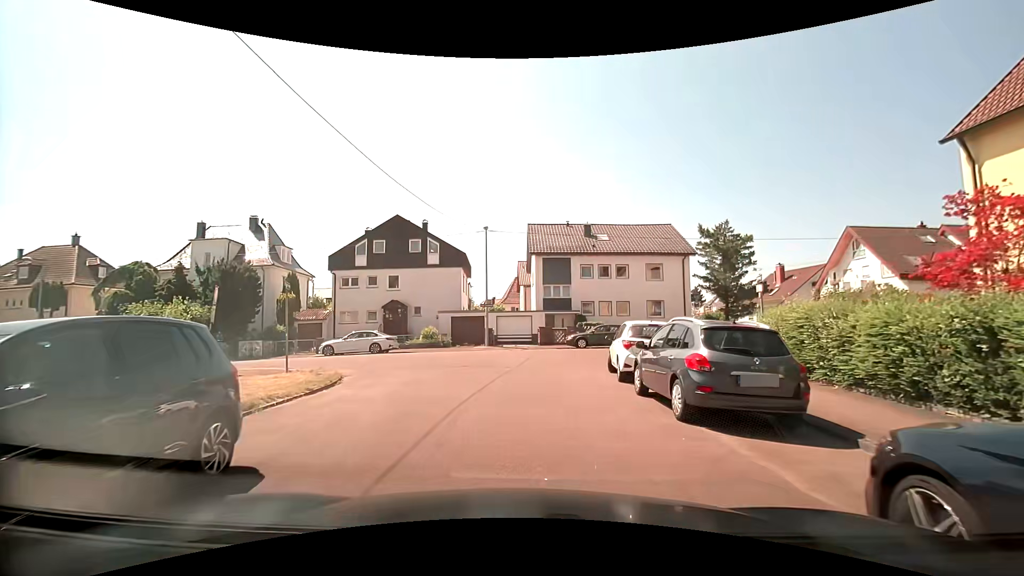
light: Day
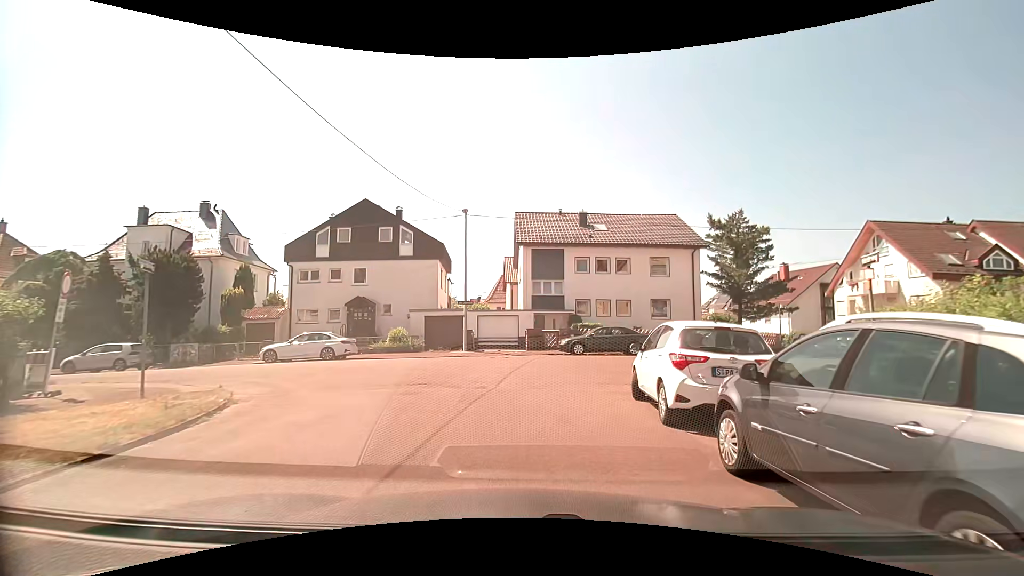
(0.0, +5.0) m; +1°
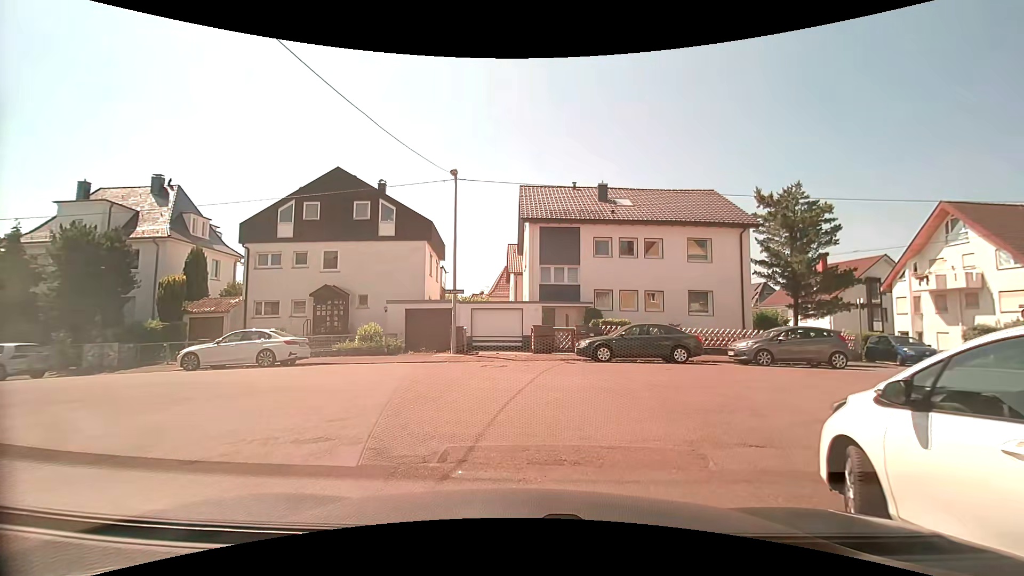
(0.0, +6.2) m; -1°
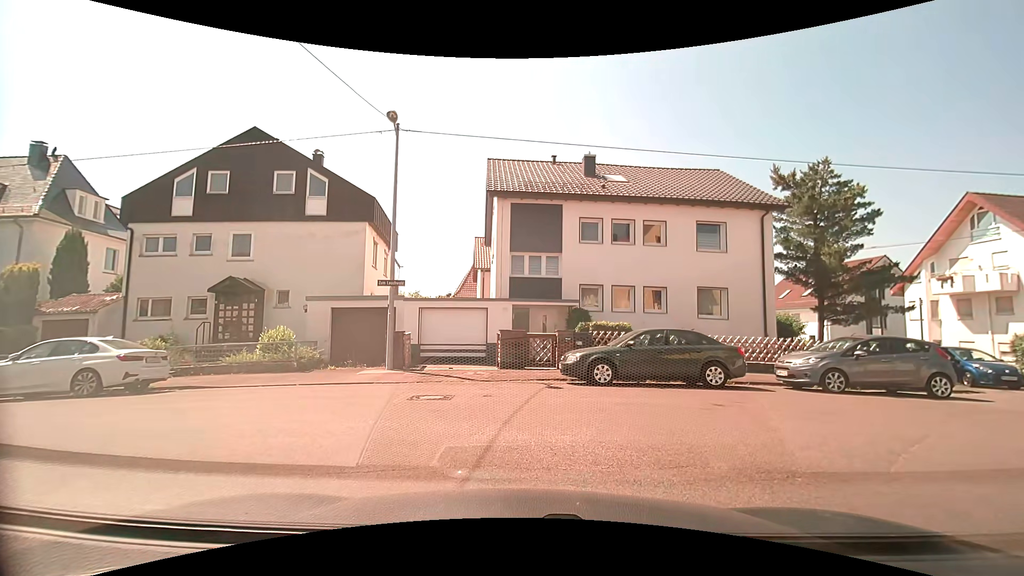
(+0.2, +5.8) m; +6°
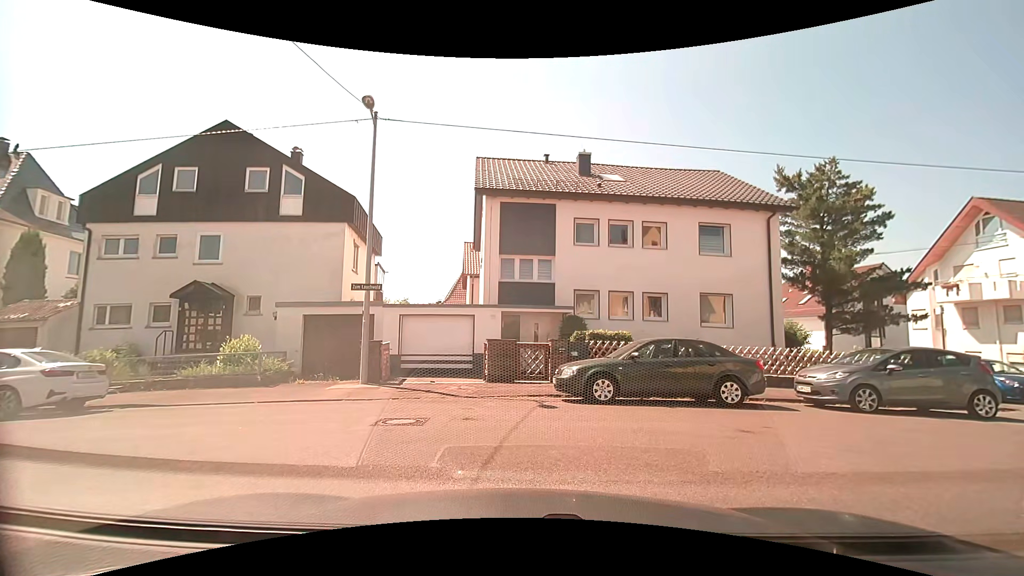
(0.0, +1.5) m; -1°
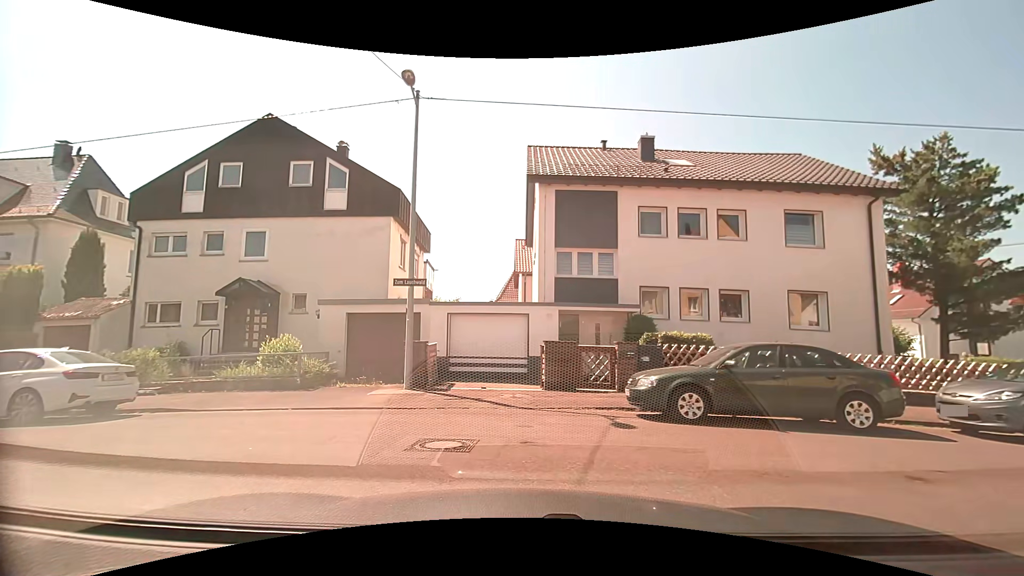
(0.0, +1.8) m; -5°
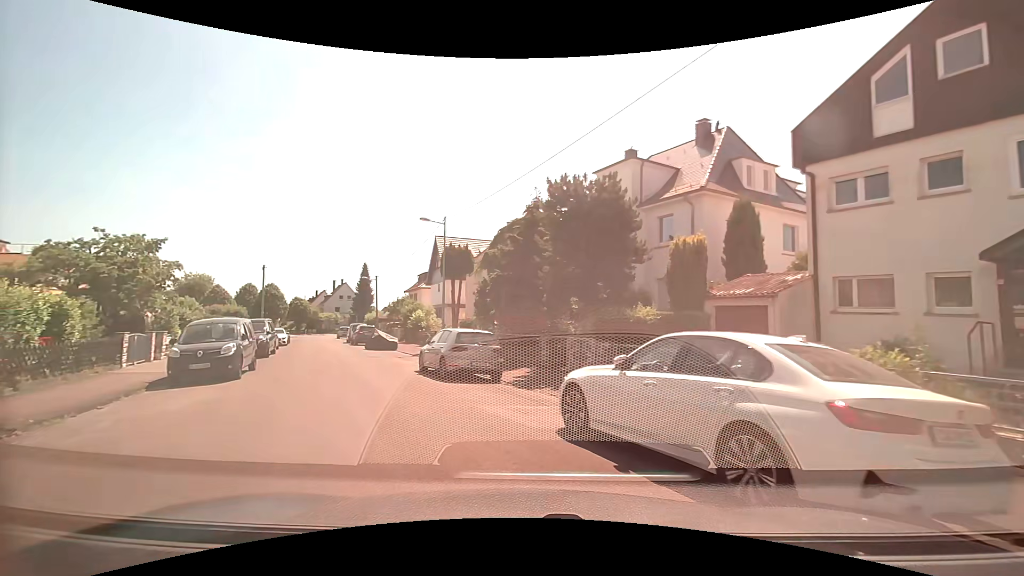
(-4.9, +7.1) m; -64°
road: residential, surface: asphalt
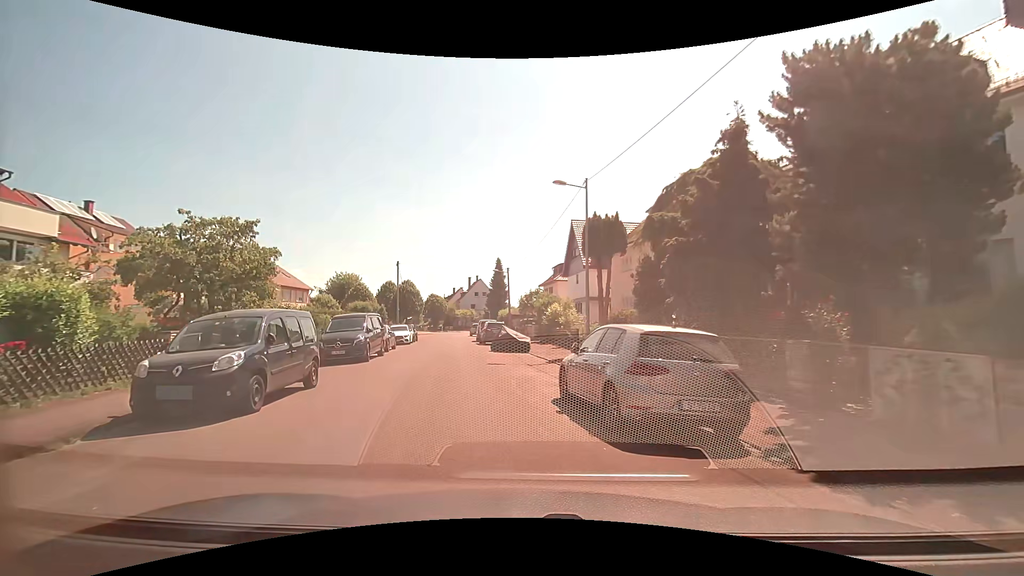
(-1.2, +7.4) m; -17°
